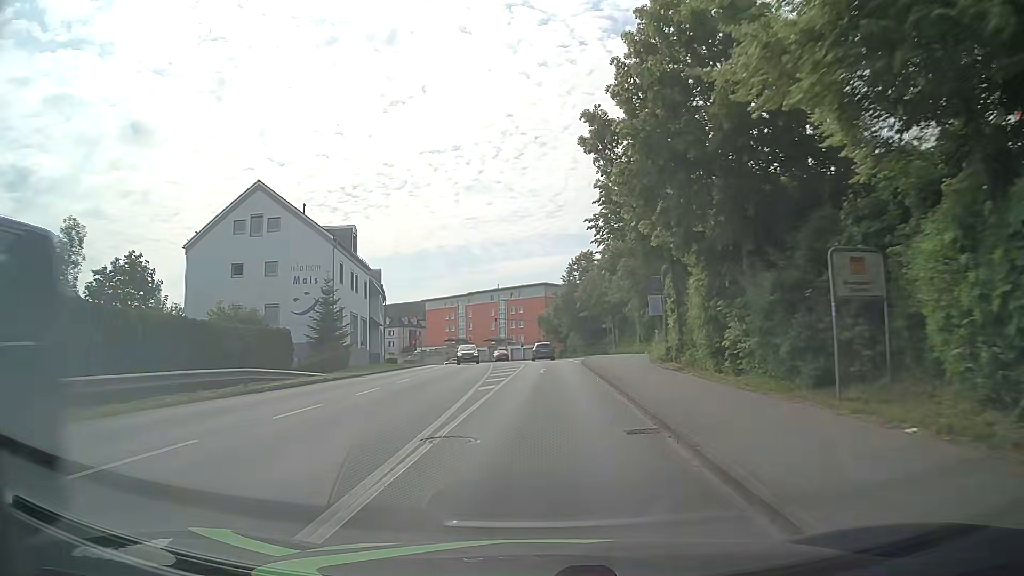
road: tertiary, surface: asphalt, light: Day
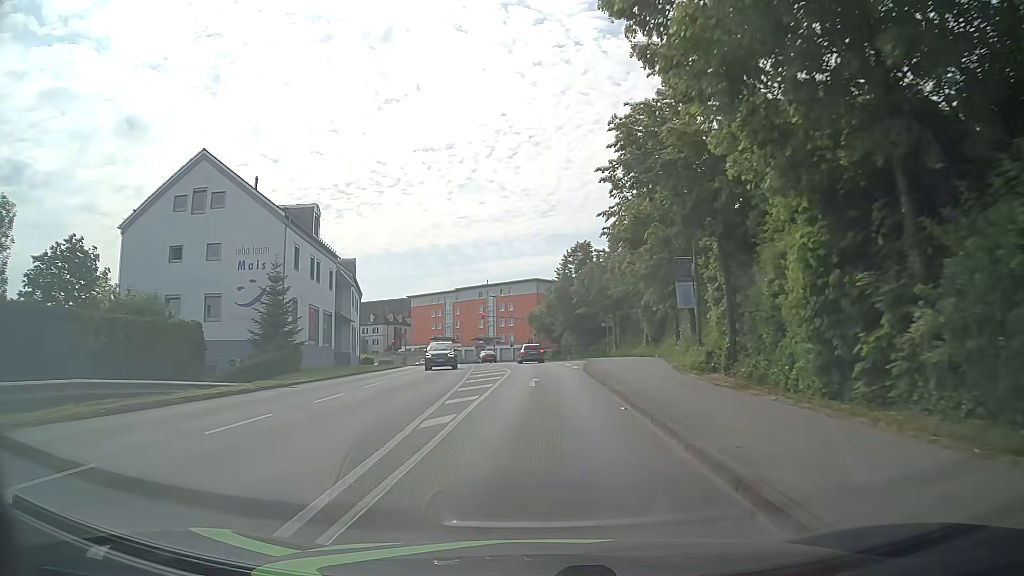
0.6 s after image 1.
(0.0, +8.0) m; 0°
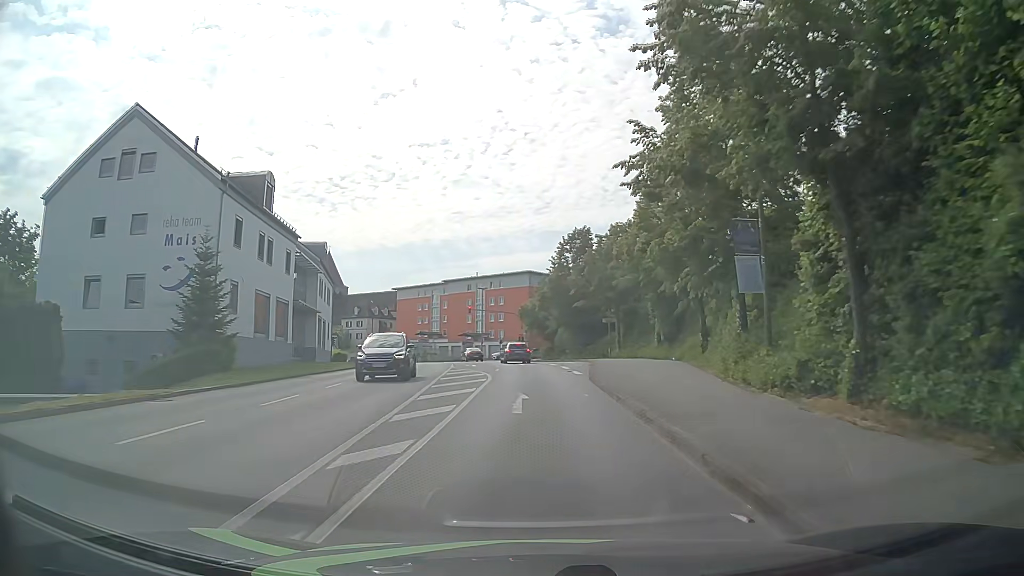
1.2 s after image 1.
(0.0, +7.8) m; 0°
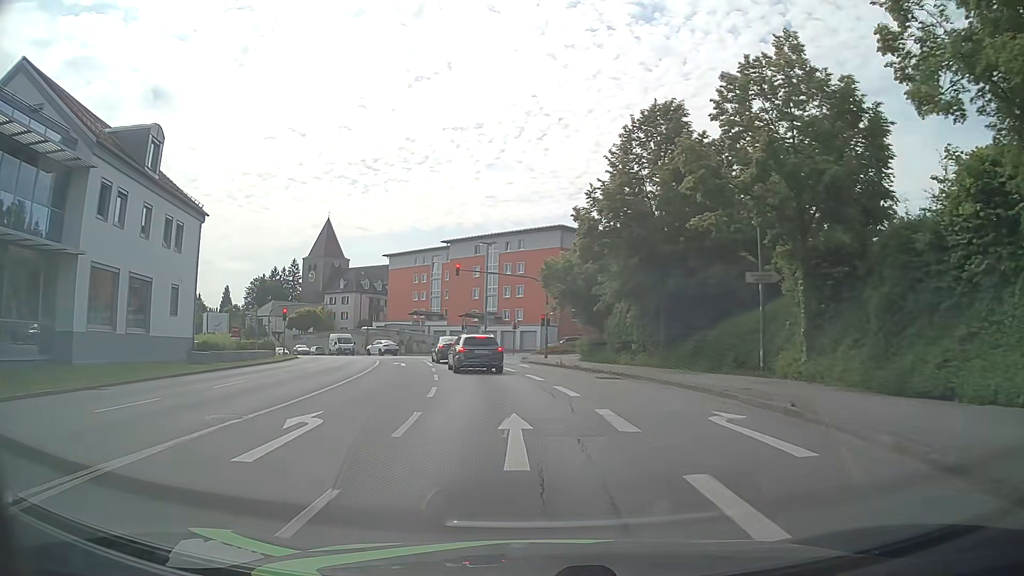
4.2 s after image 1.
(+0.2, +33.2) m; -2°
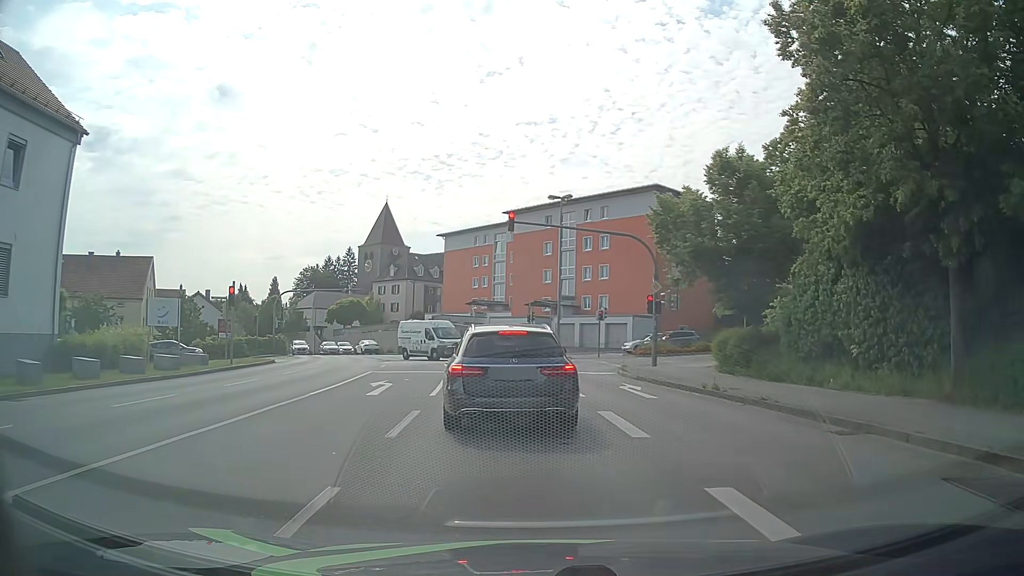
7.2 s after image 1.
(-0.9, +17.5) m; -7°
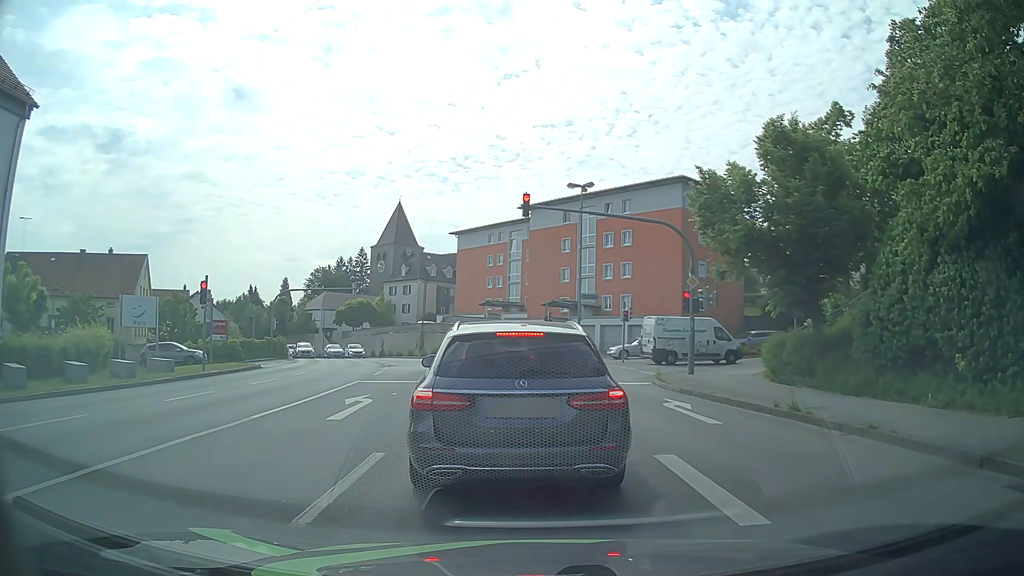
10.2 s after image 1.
(0.0, +3.8) m; -2°
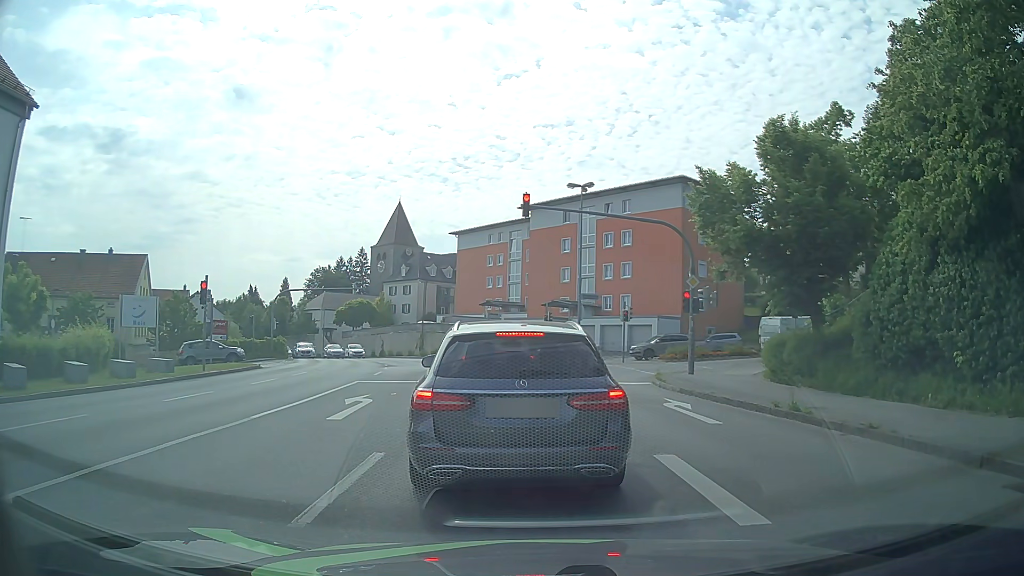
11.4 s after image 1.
(0.0, 0.0) m; 0°
